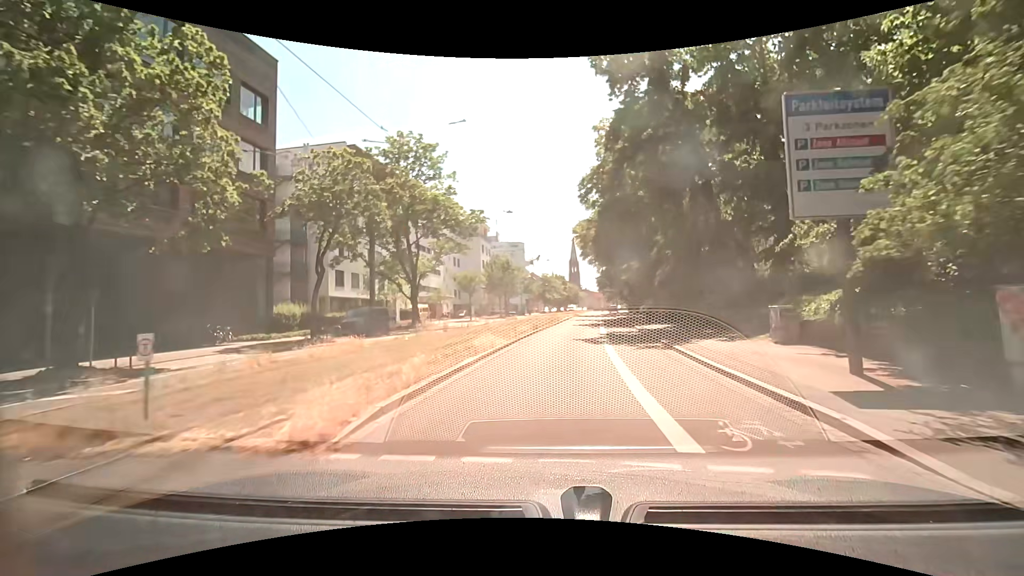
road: primary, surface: asphalt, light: Day
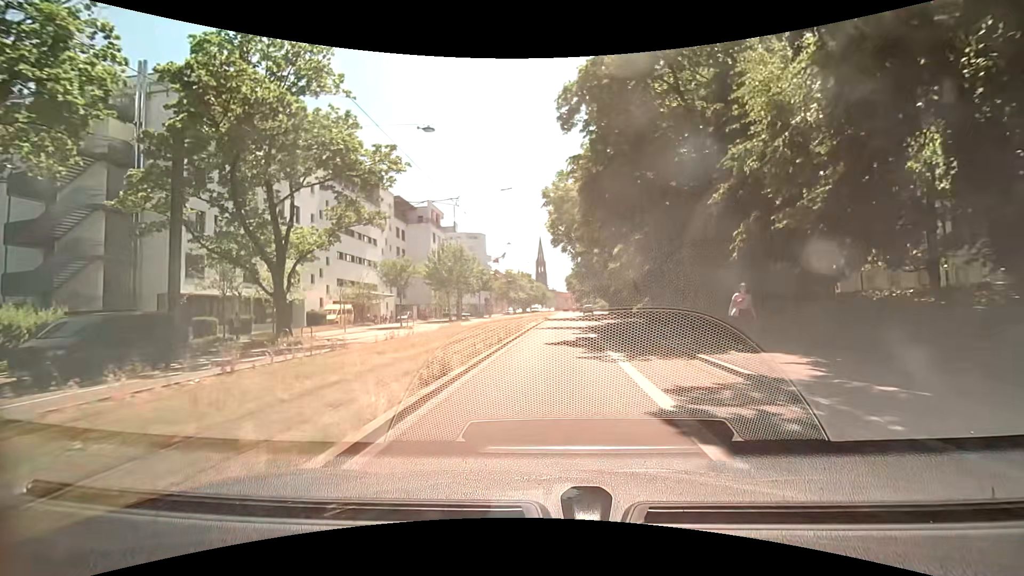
(+0.7, +17.9) m; +4°
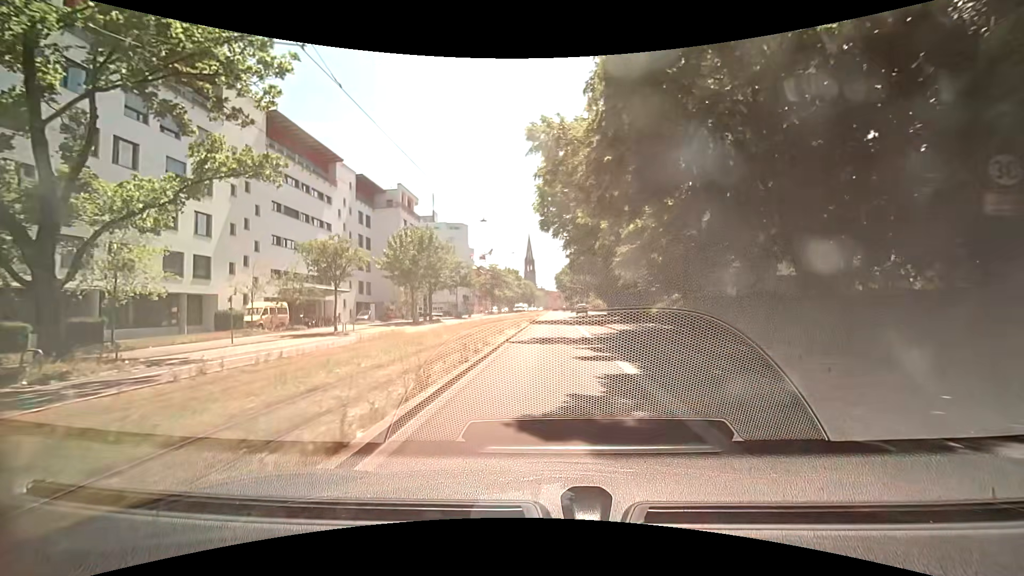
(+0.1, +12.3) m; +1°
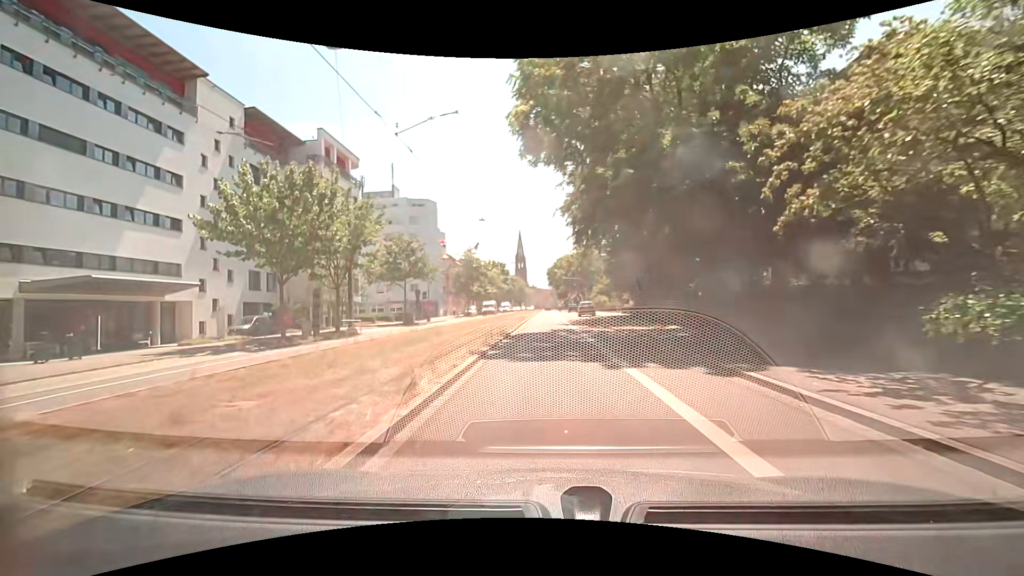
(+0.1, +24.6) m; +1°
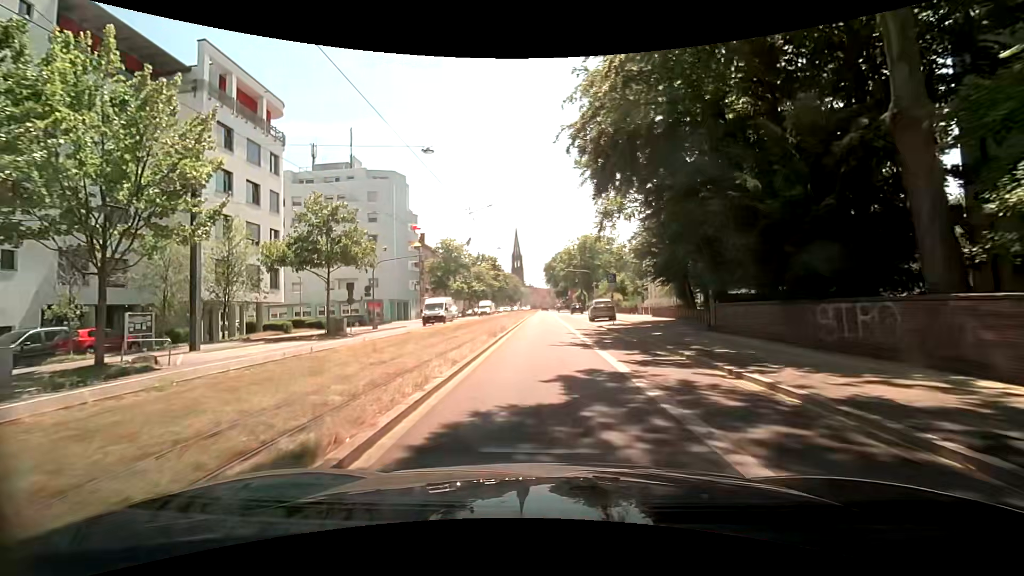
(+0.1, +18.3) m; 0°
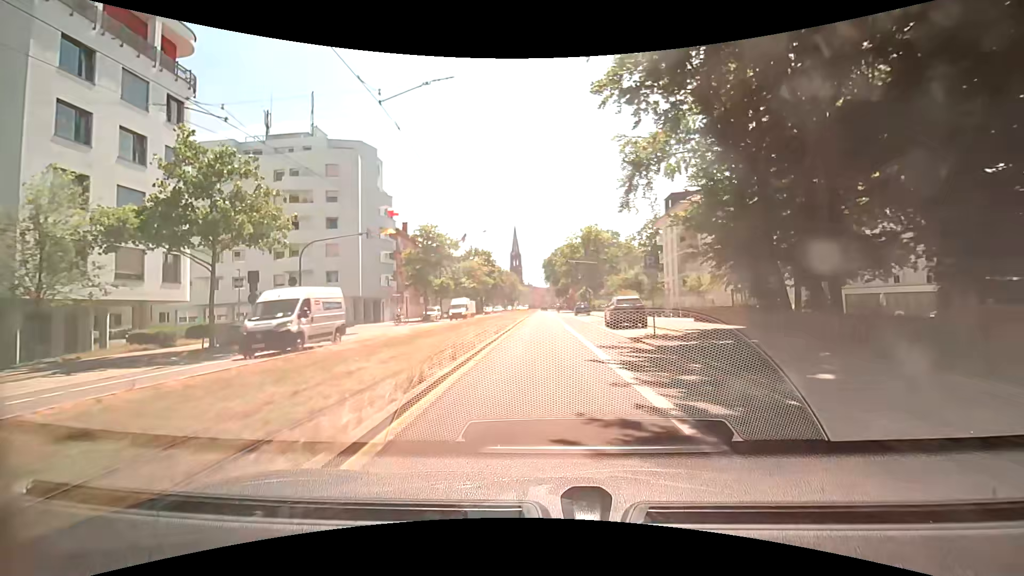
(0.0, +12.1) m; 0°
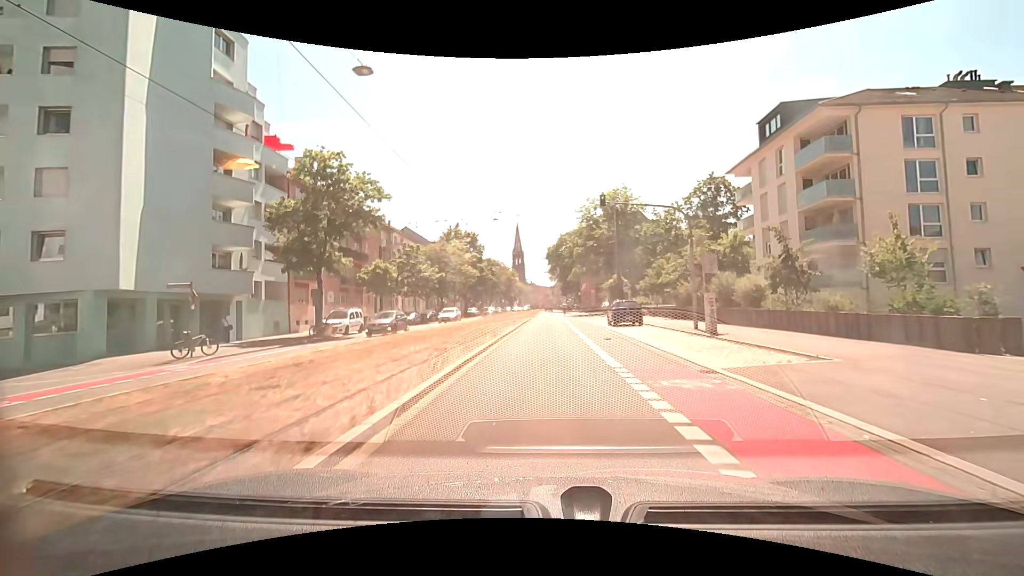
(+0.1, +30.1) m; 0°
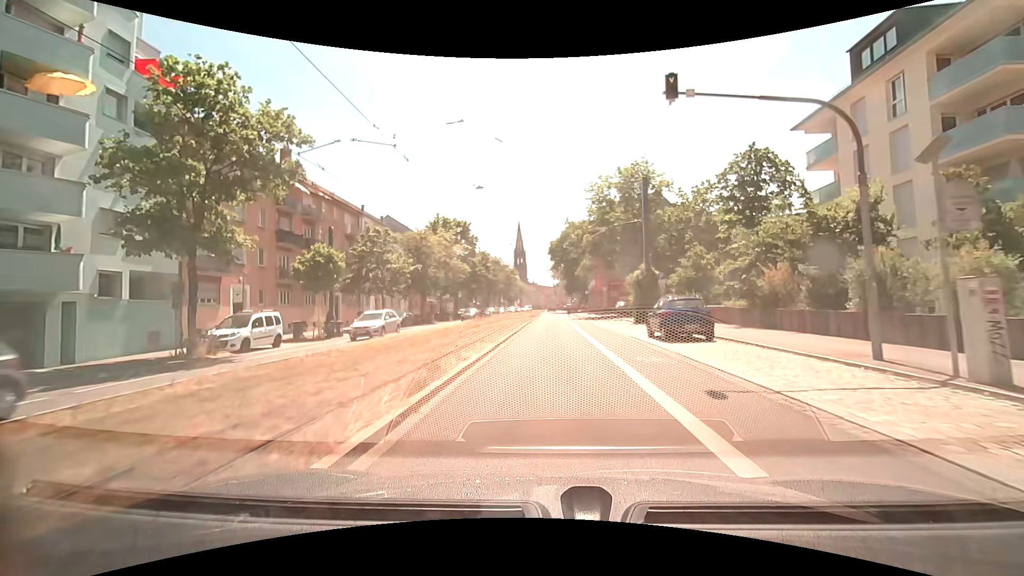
(-0.1, +11.9) m; 0°
